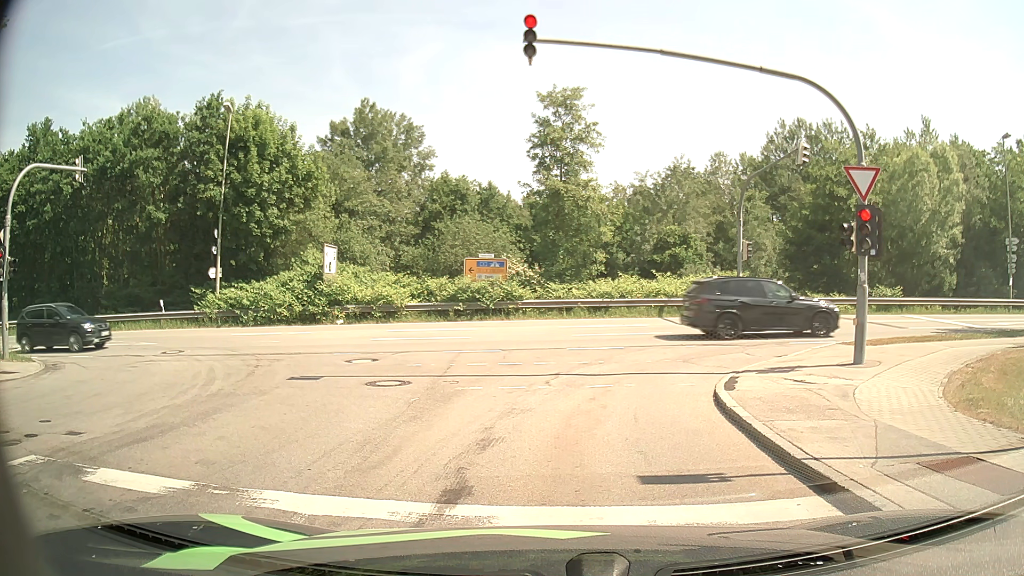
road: residential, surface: asphalt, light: Day
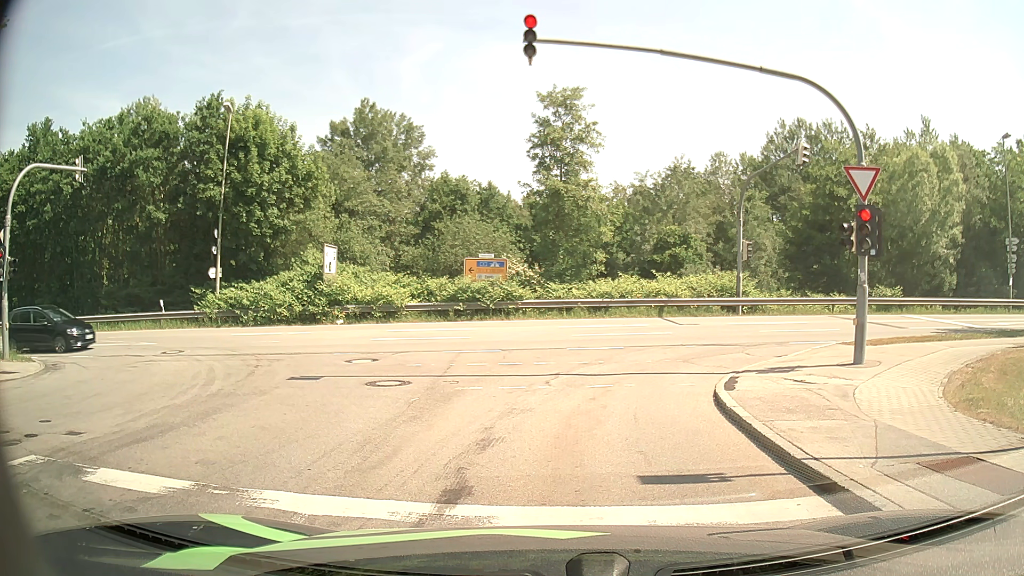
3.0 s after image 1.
(0.0, 0.0) m; 0°
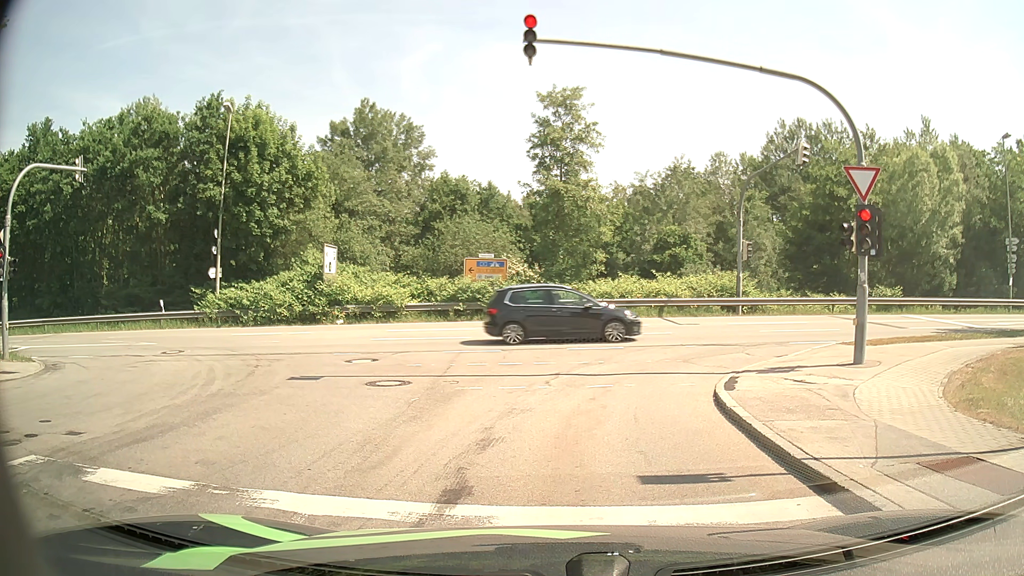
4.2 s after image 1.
(0.0, 0.0) m; 0°
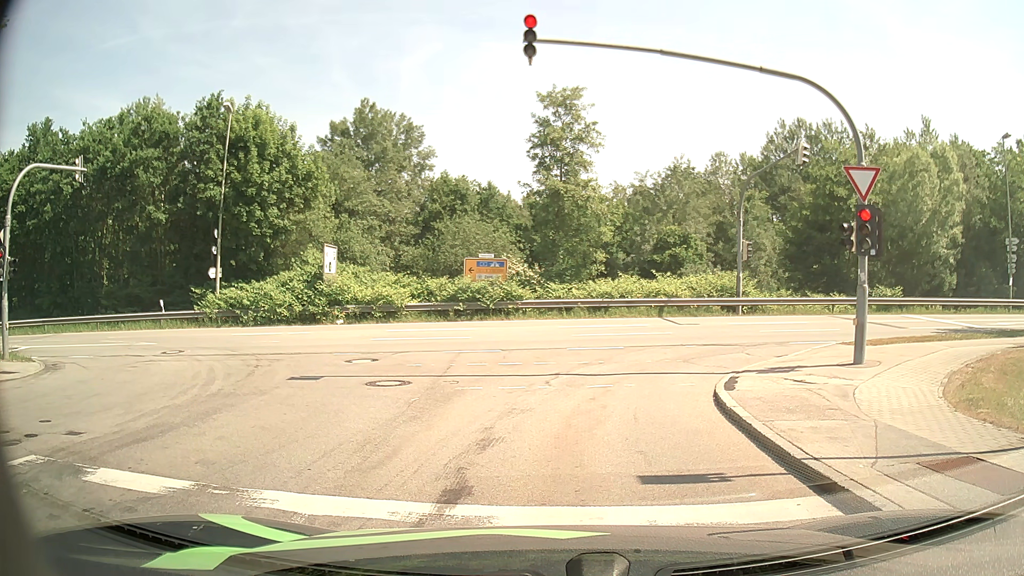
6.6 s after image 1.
(0.0, 0.0) m; 0°
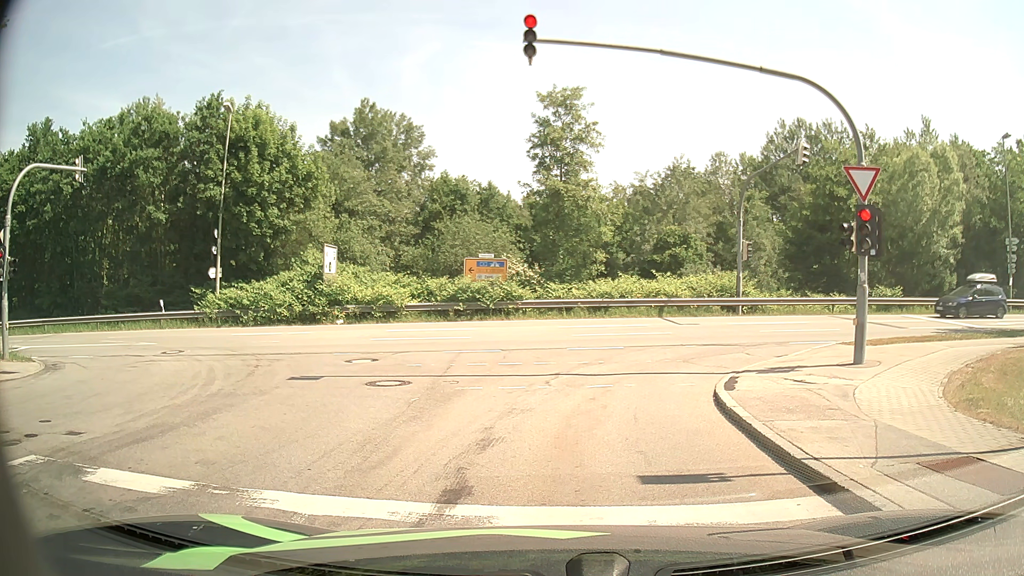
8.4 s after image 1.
(0.0, 0.0) m; 0°
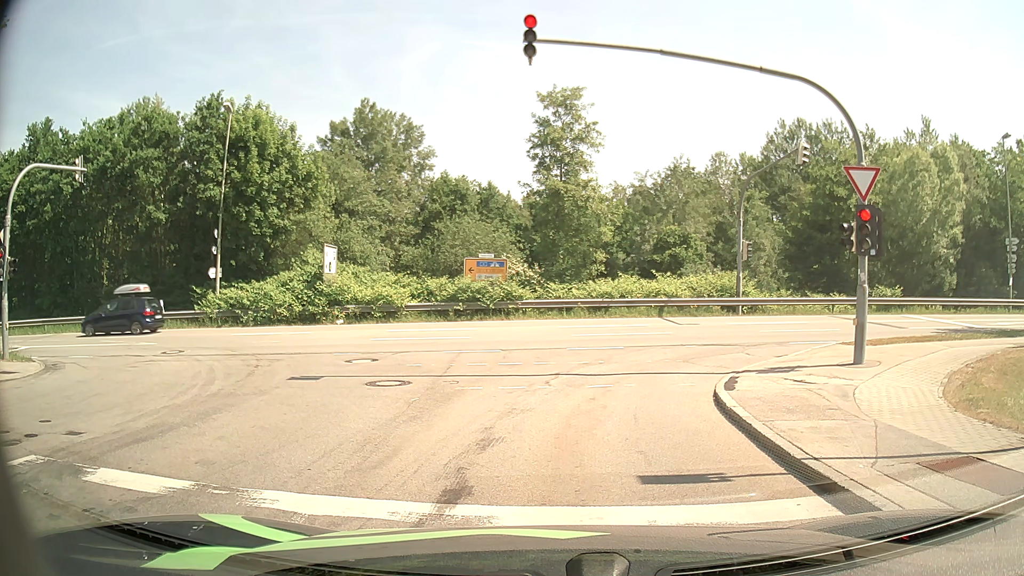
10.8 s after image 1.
(0.0, 0.0) m; 0°
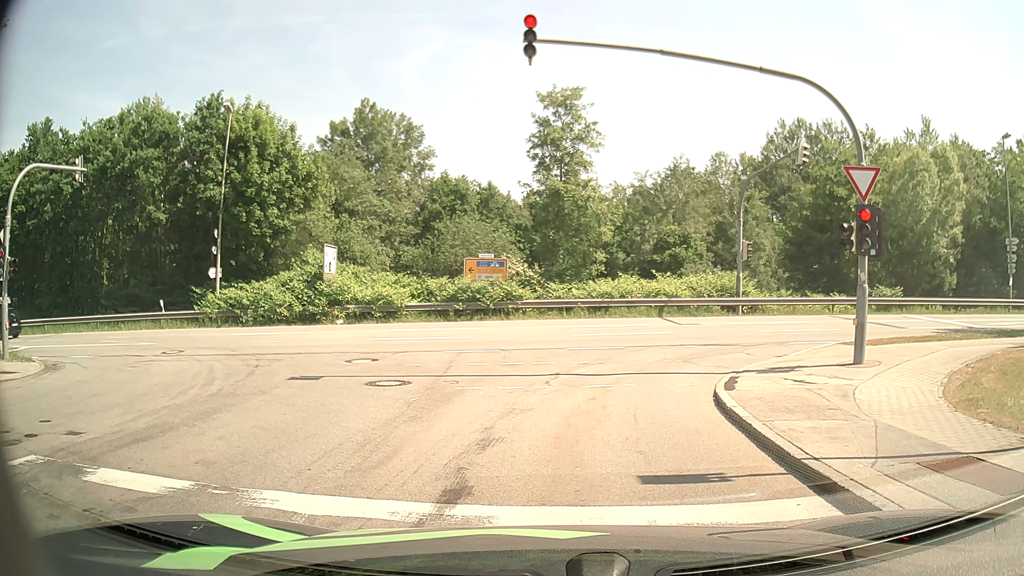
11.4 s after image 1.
(0.0, 0.0) m; 0°
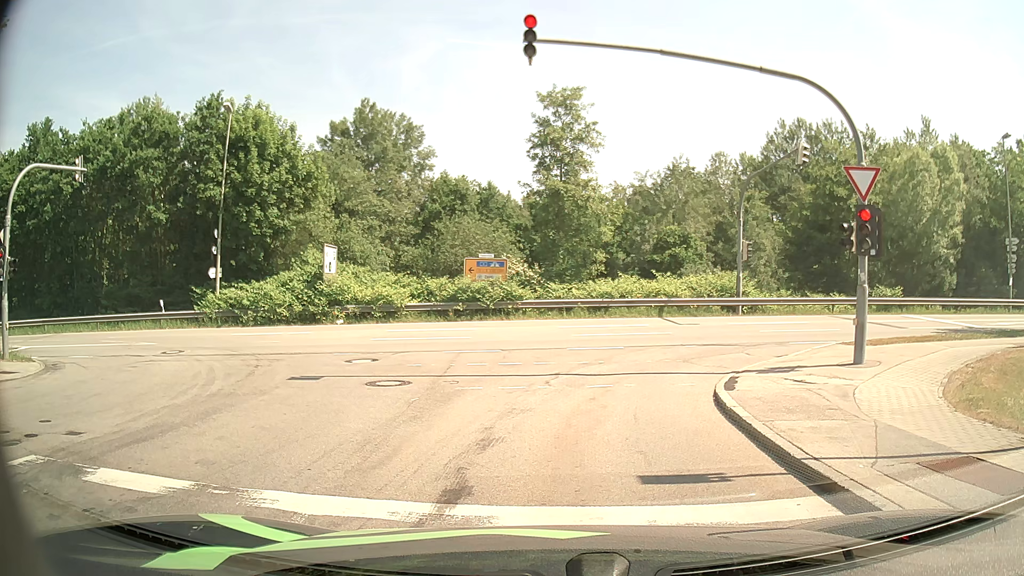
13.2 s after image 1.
(0.0, 0.0) m; 0°
